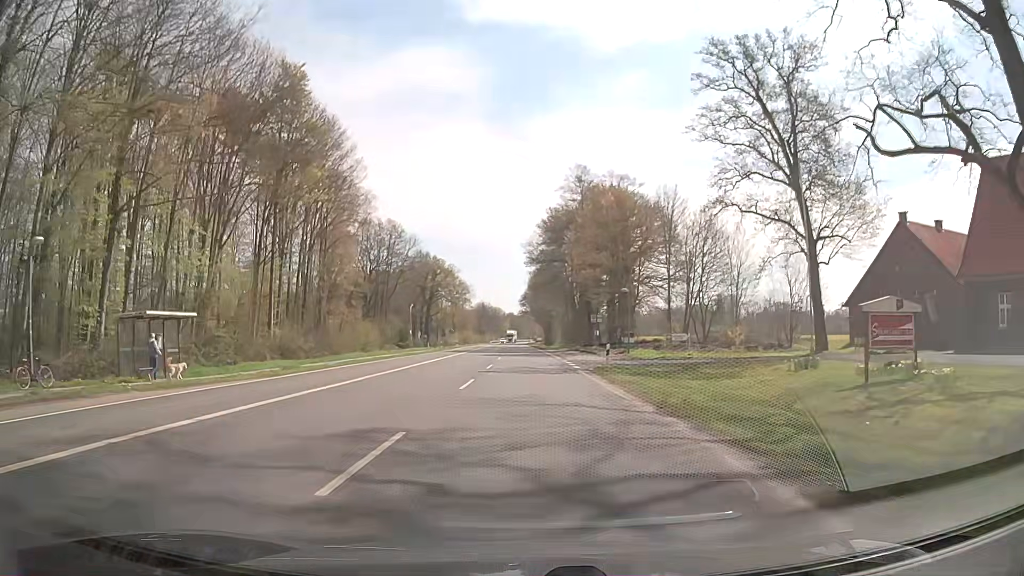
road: secondary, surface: asphalt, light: Day
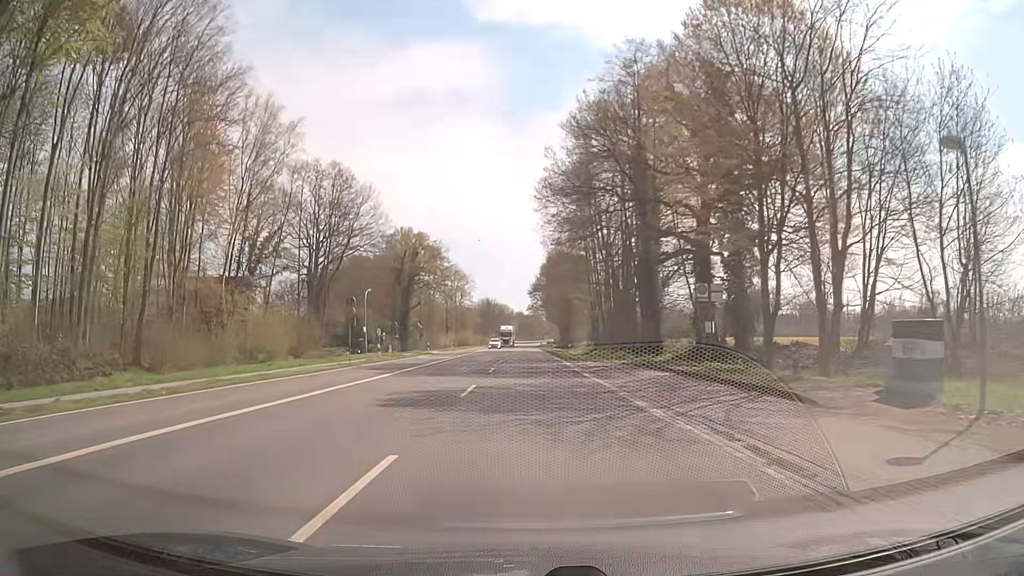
(-0.6, +38.2) m; -1°
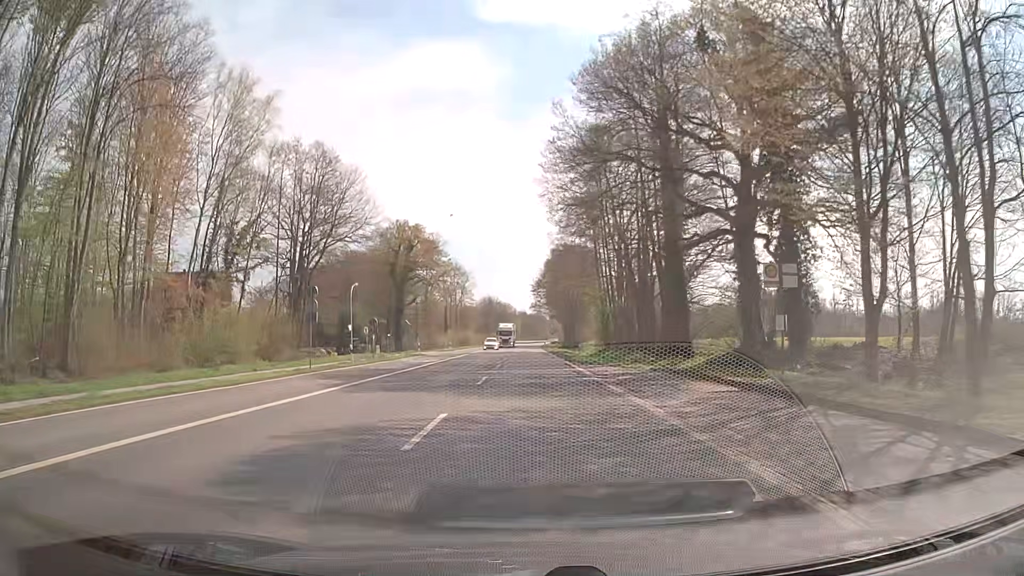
(0.0, +7.6) m; 0°
